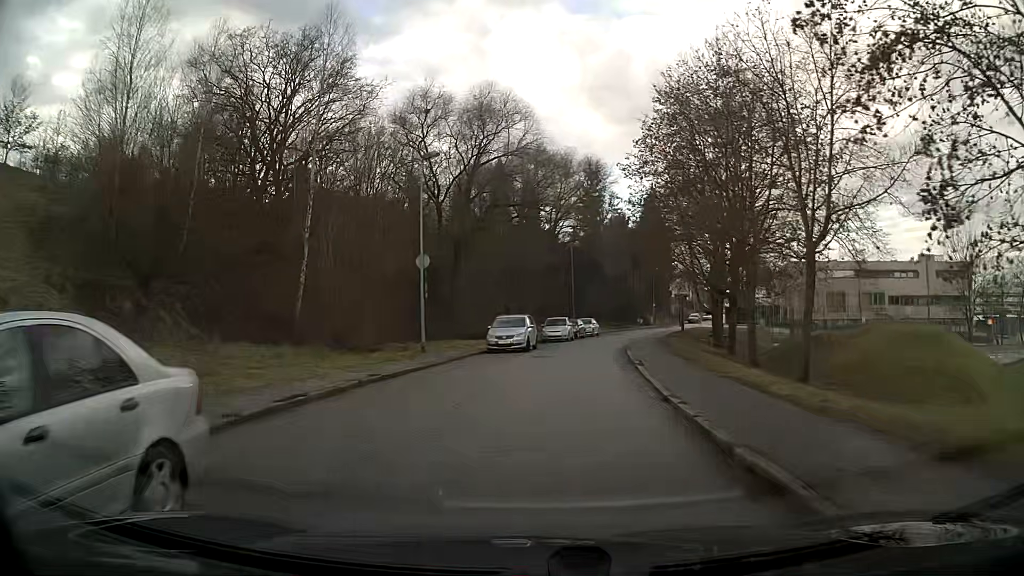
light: Day
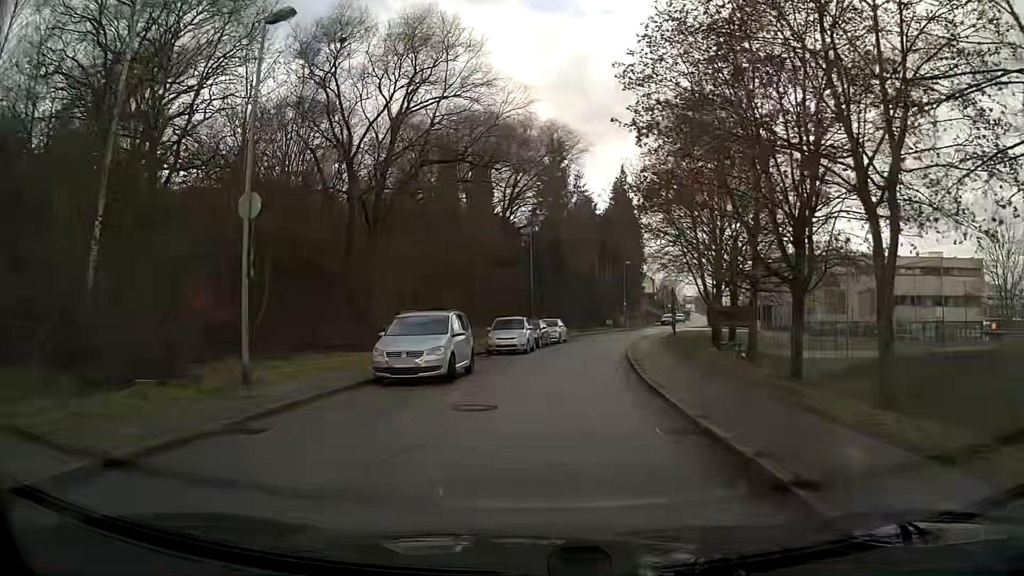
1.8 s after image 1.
(+0.4, +13.9) m; +4°
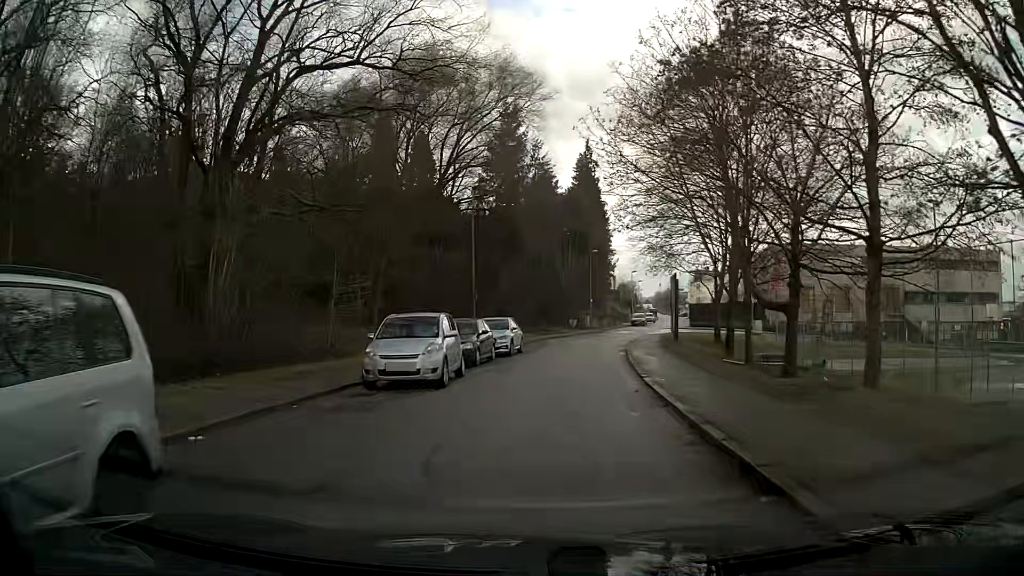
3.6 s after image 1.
(+0.4, +13.9) m; +3°
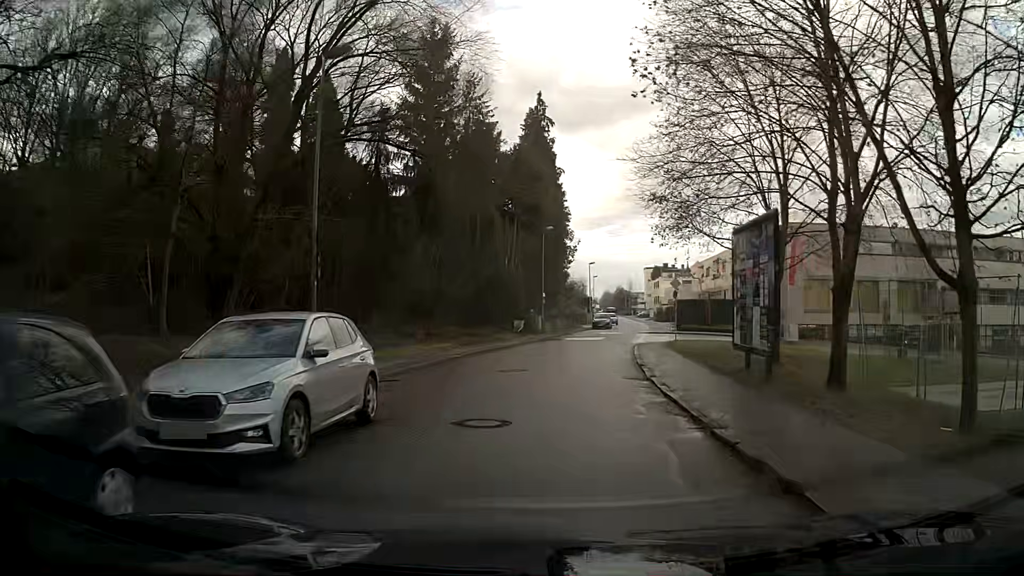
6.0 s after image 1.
(+0.8, +18.6) m; +6°
(0, +10) (+1, +20) (+2, +30) (+3, +40) (+5, +50) (+7, +59) (+9, +69) (+10, +79) (+11, +89) (+12, +99) m
